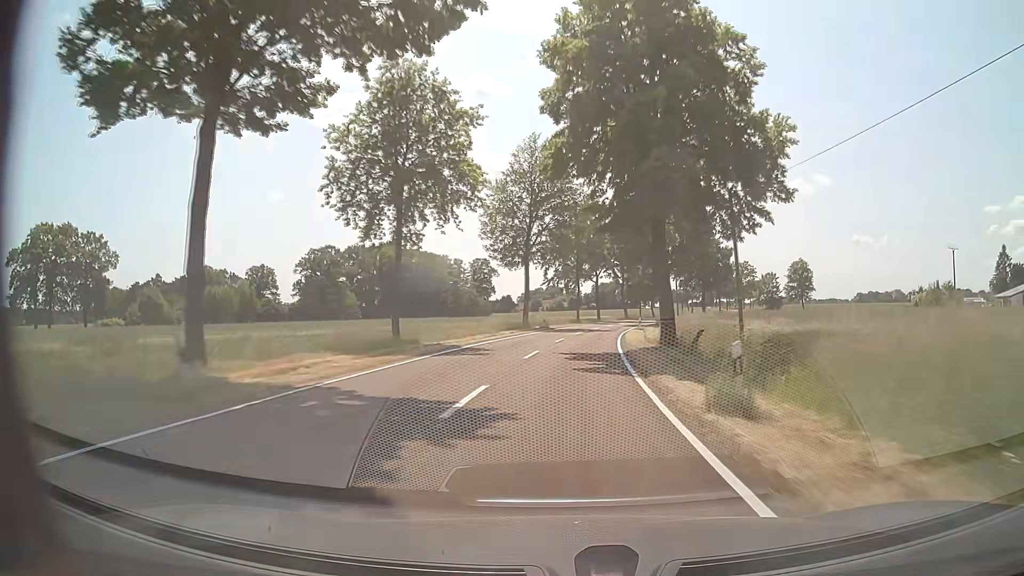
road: tertiary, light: Day
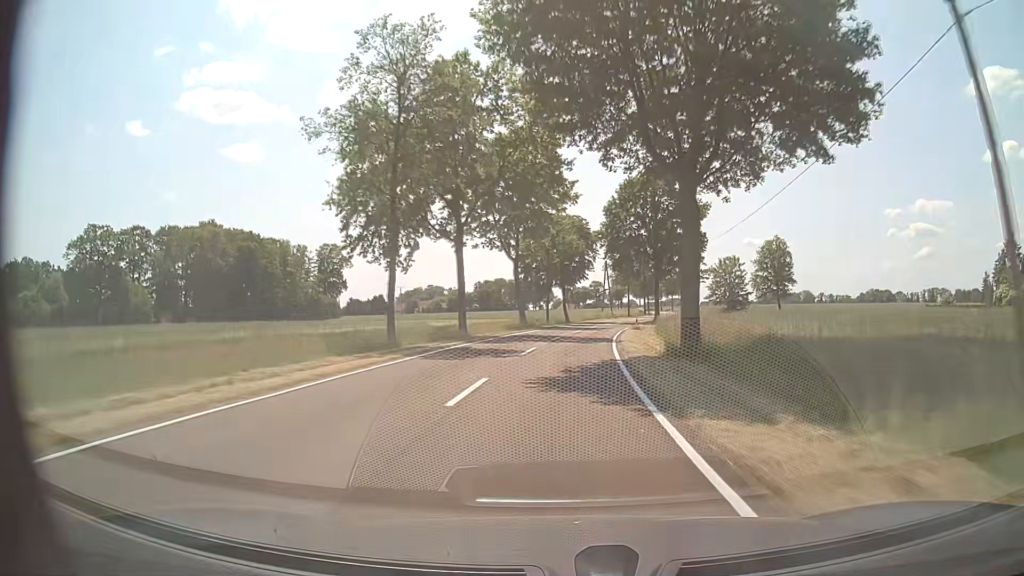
(+4.6, +57.8) m; +9°
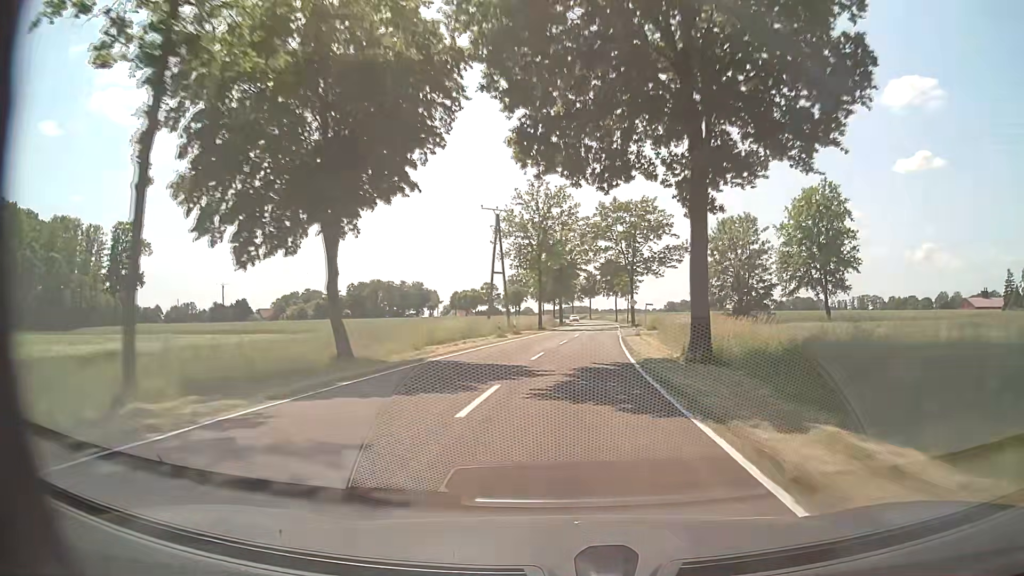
(+5.1, +60.5) m; +9°
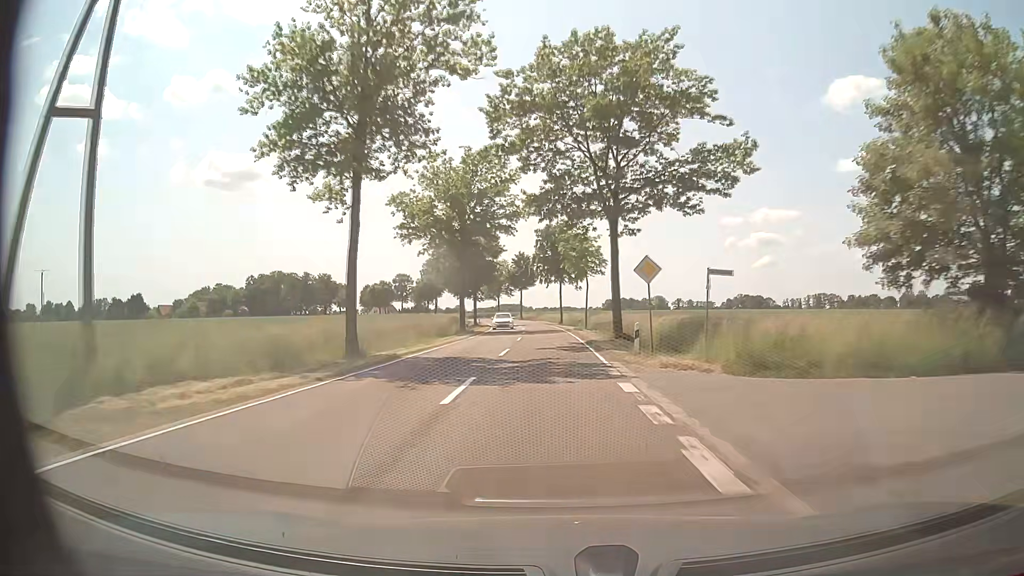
(+2.7, +46.6) m; +6°
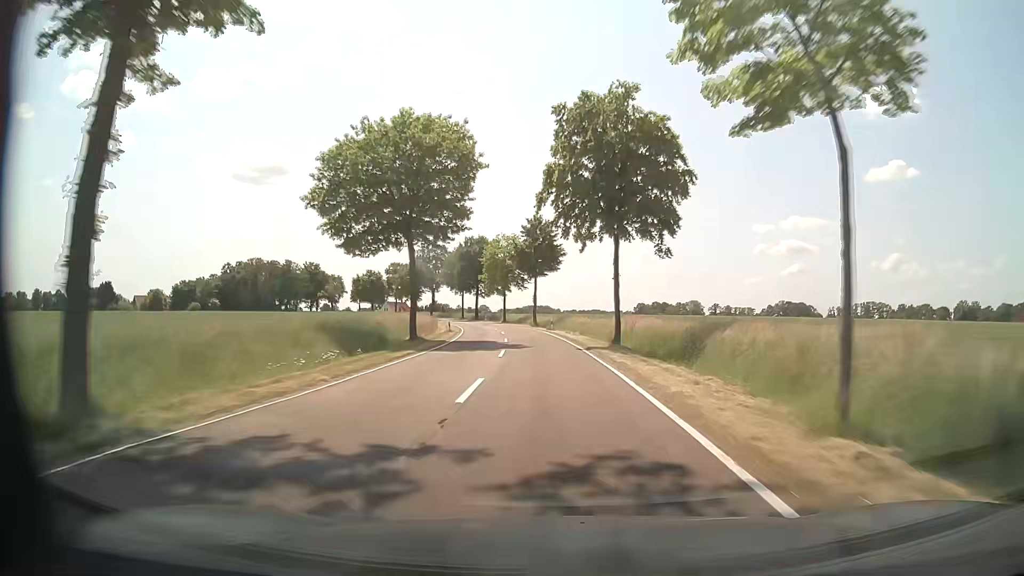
(-0.9, +47.1) m; -2°
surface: asphalt
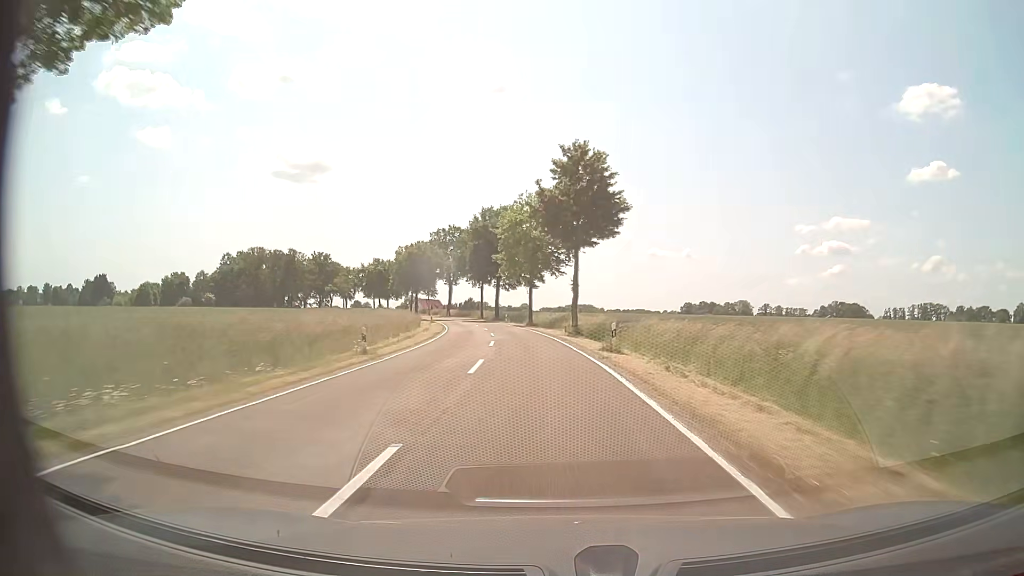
(-0.8, +31.6) m; -3°
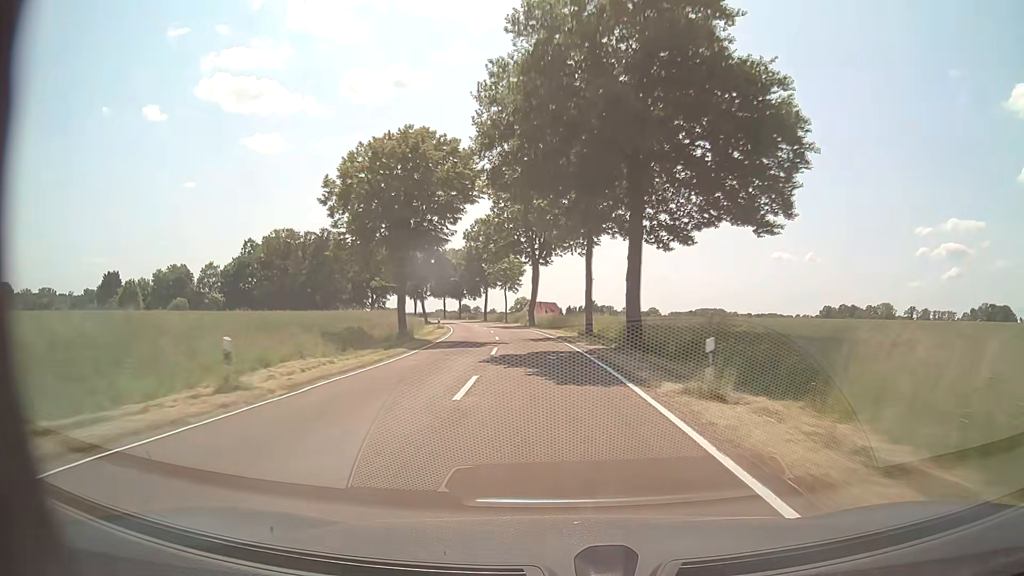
(-6.0, +62.8) m; -11°
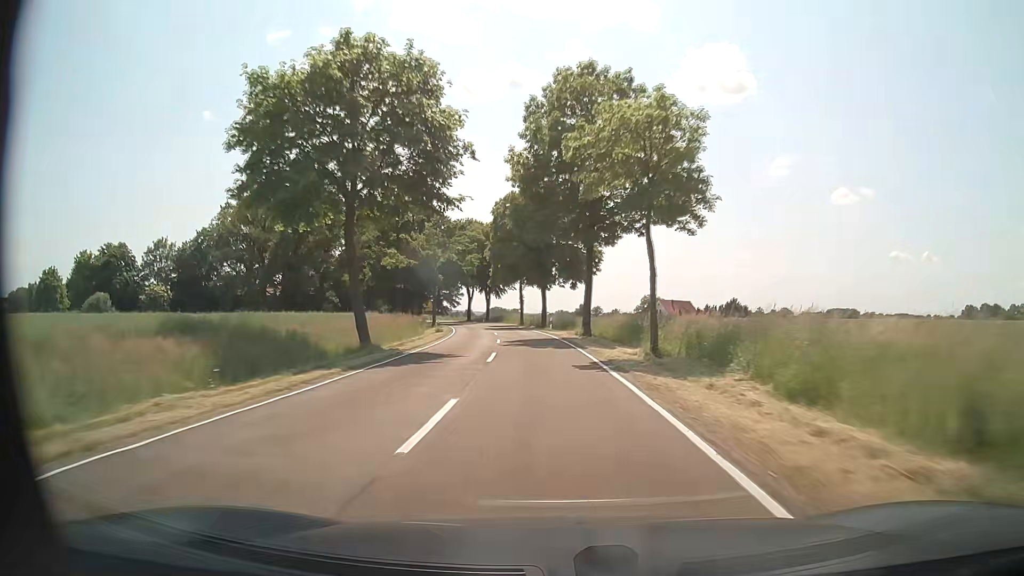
(-5.6, +63.0) m; -11°
(0, +10) (-1, +20) (-1, +30) (-2, +40) (-3, +50) (-5, +60) (-7, +70) (-9, +79) (-11, +89) (-13, +99) m
